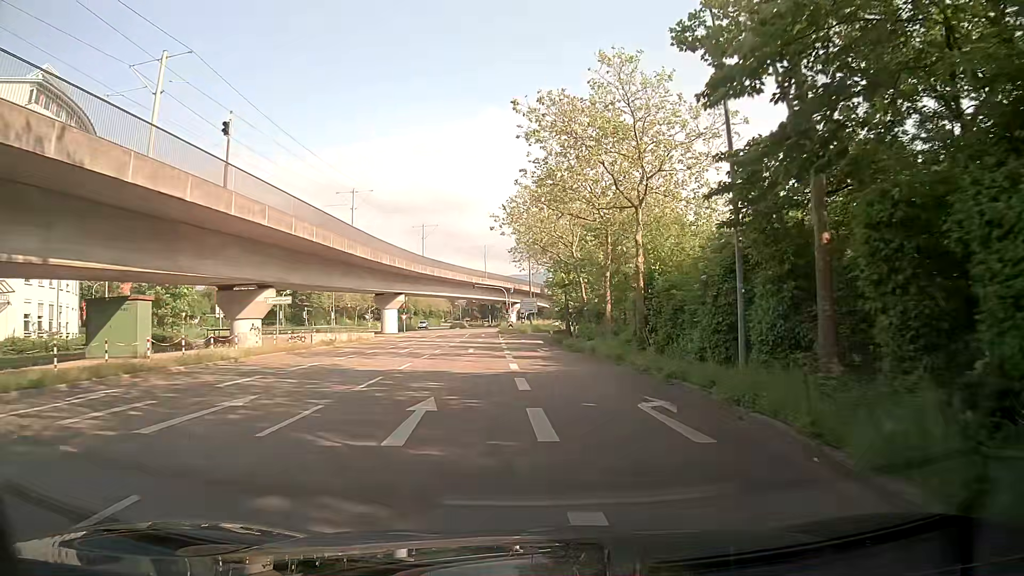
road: tertiary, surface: asphalt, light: Day
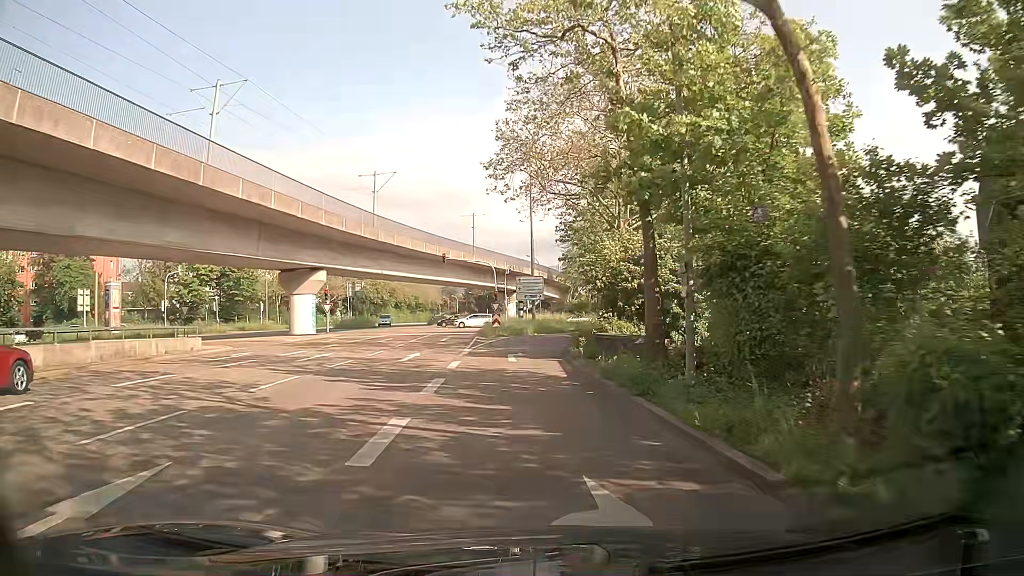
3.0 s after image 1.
(+0.5, +31.4) m; 0°
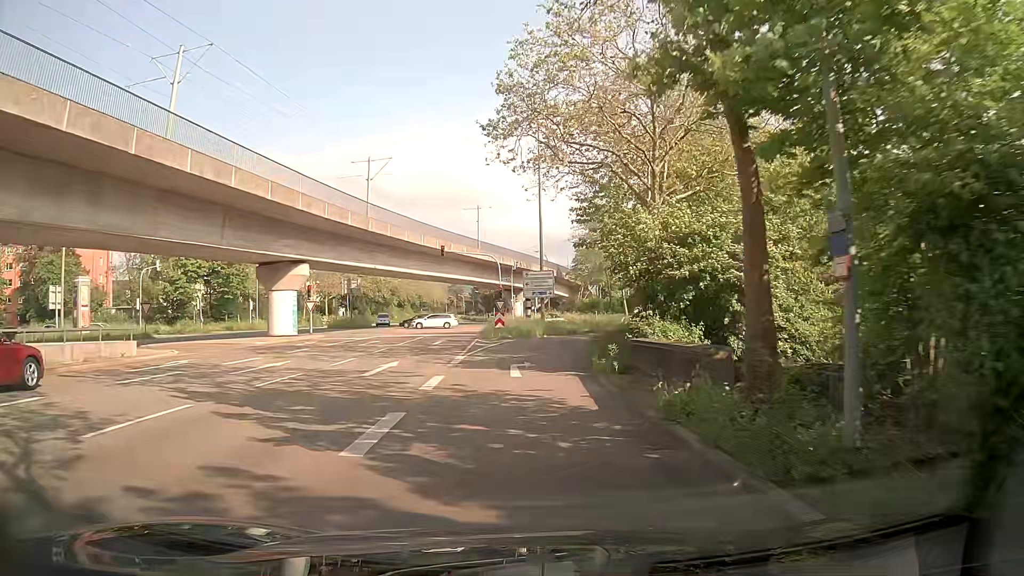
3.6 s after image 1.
(0.0, +5.6) m; -1°
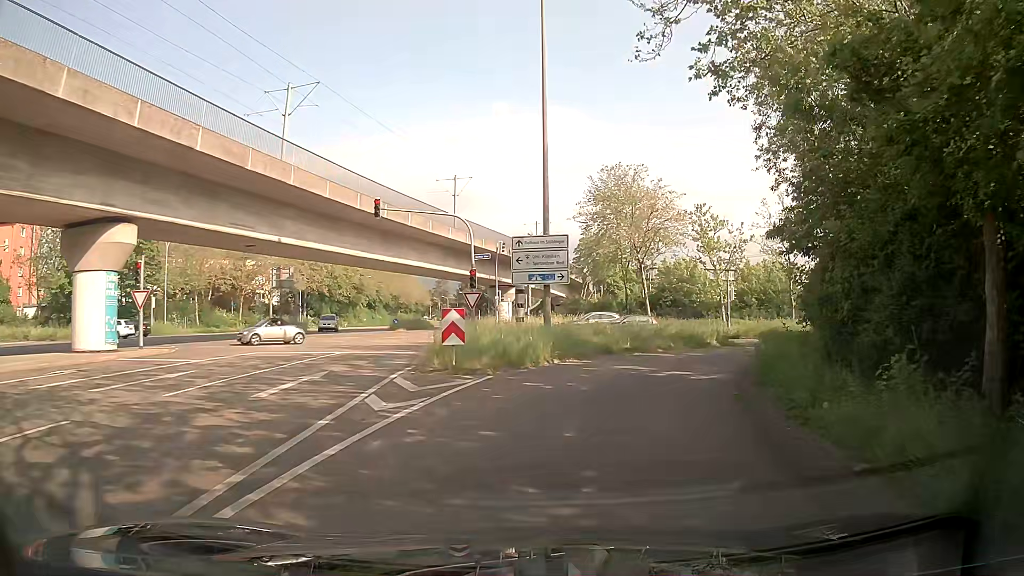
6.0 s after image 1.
(-0.2, +20.1) m; +1°
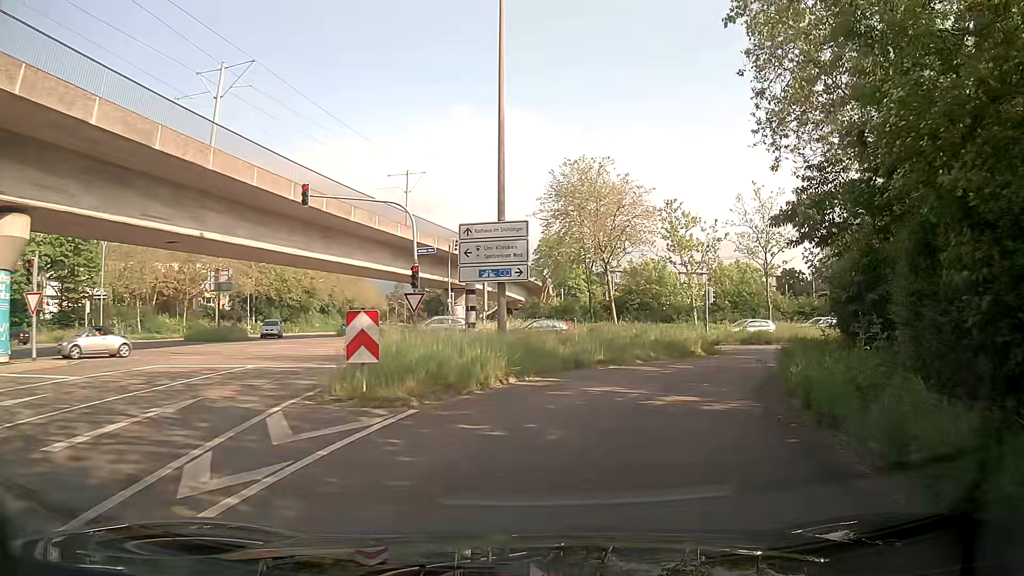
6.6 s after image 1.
(+0.1, +4.4) m; +4°
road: secondary_link
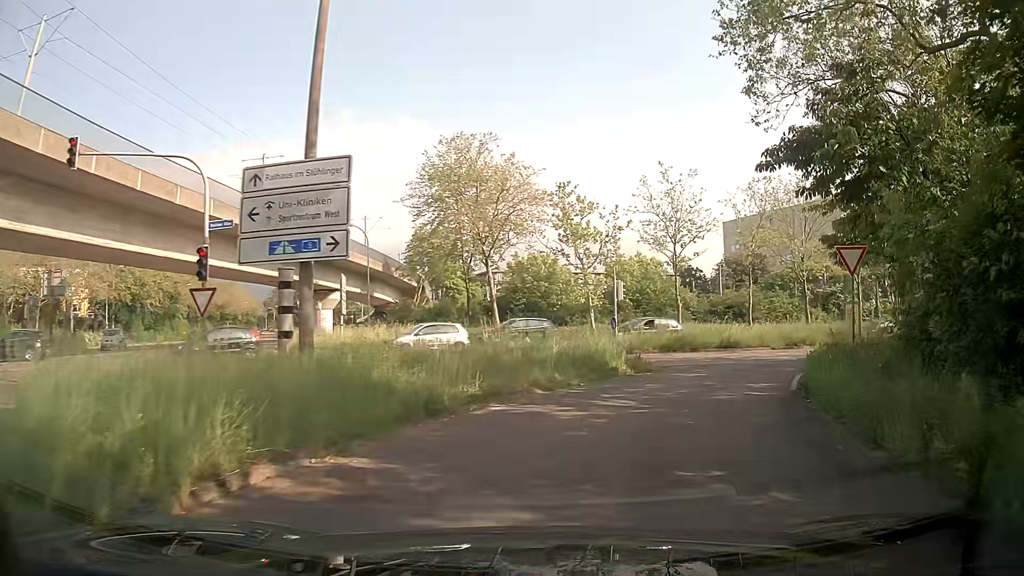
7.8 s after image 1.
(+0.6, +8.2) m; +10°
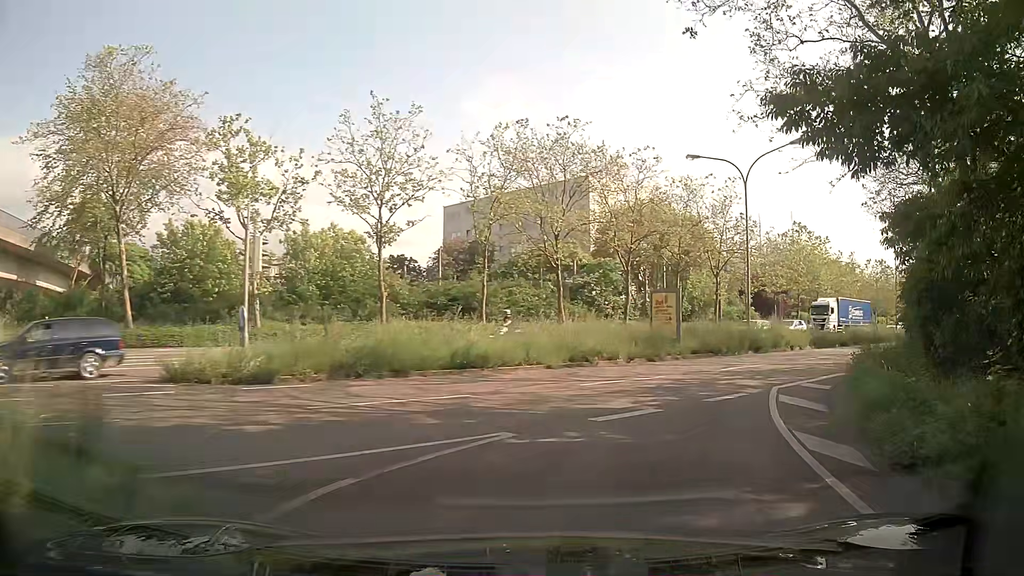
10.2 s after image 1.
(+2.8, +15.1) m; +24°
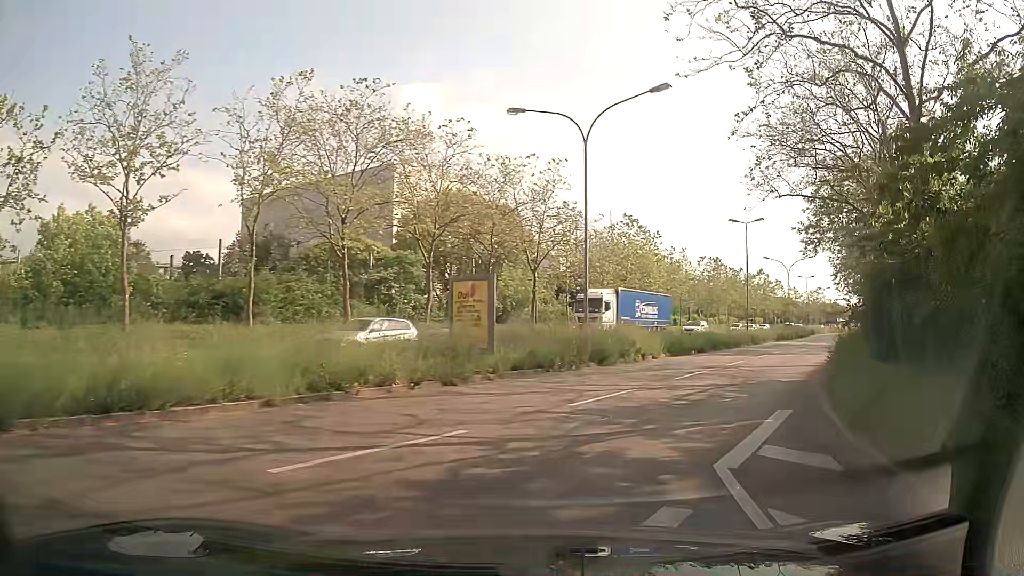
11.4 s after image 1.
(+1.2, +8.0) m; +16°
